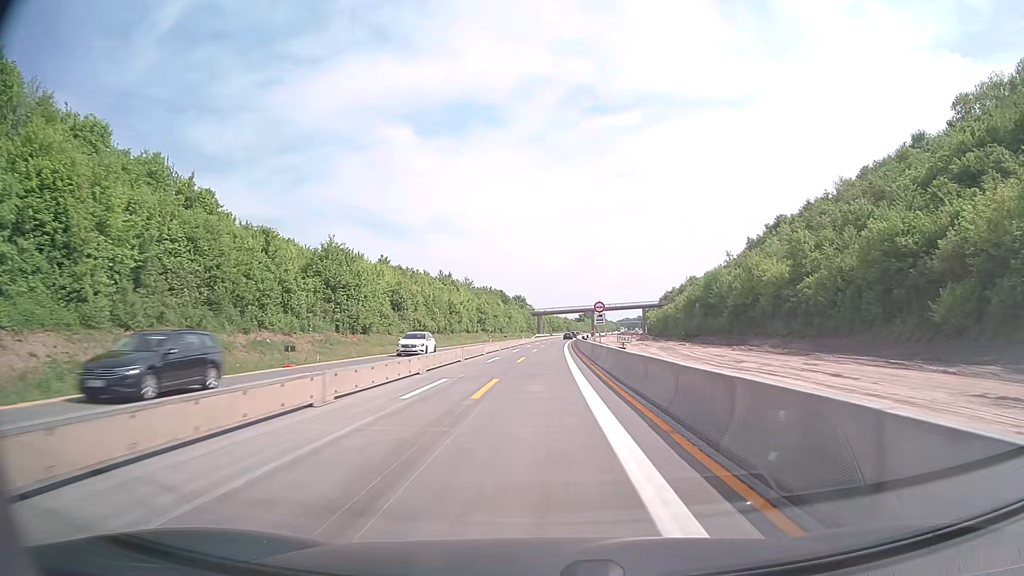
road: motorway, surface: concrete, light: Day
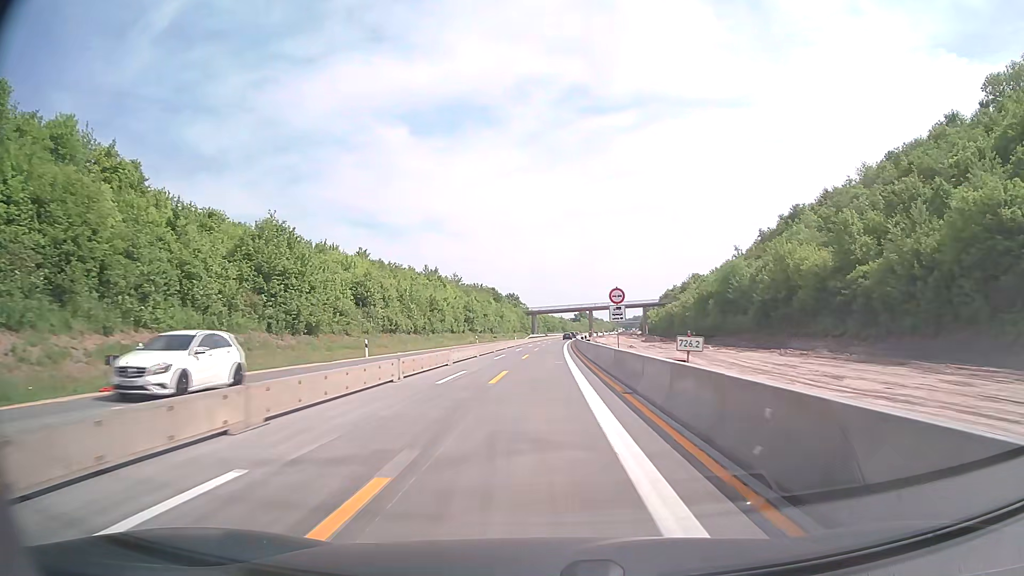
(0.0, +13.5) m; 0°
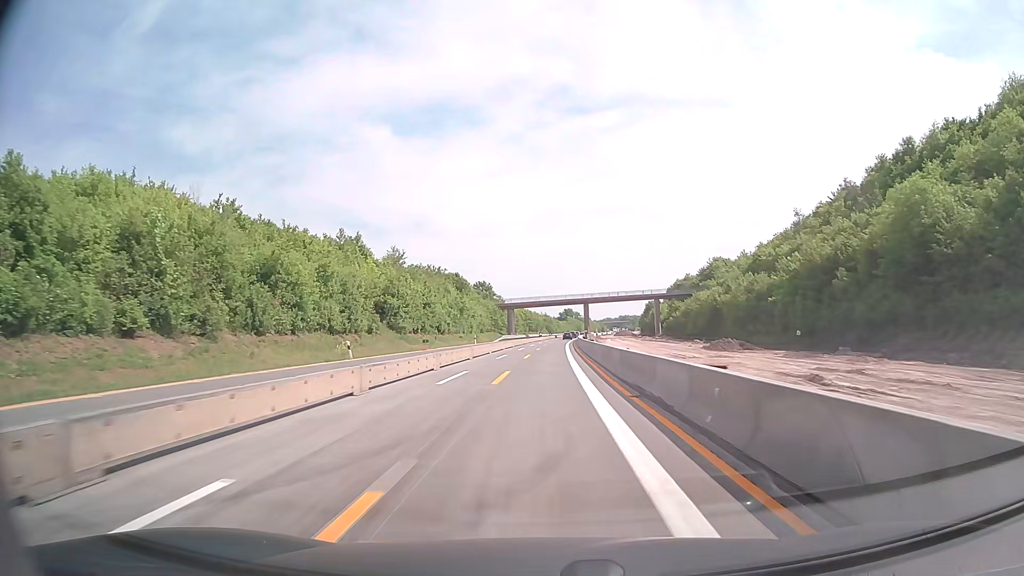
(+0.7, +54.1) m; +1°
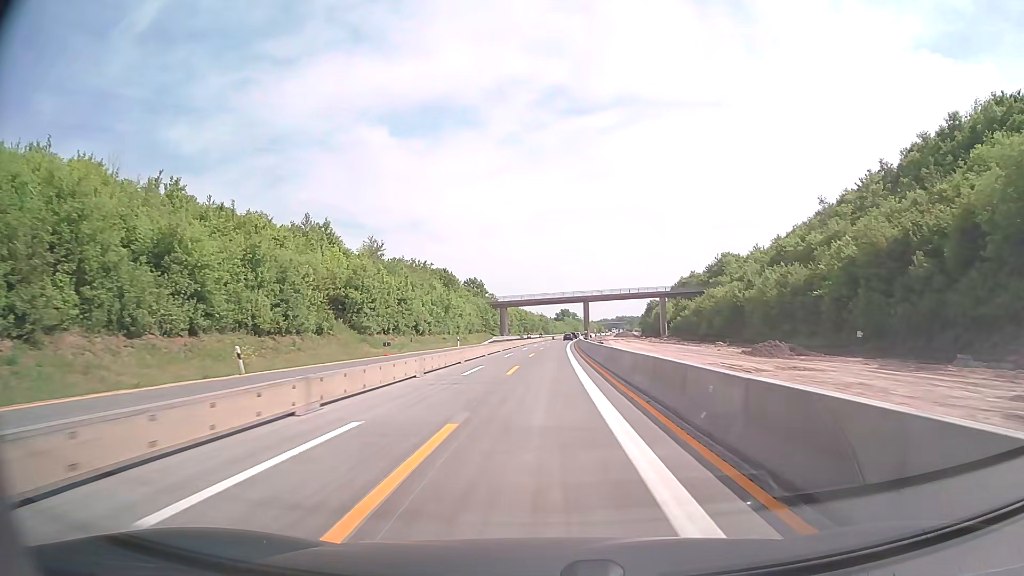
(0.0, +13.5) m; 0°
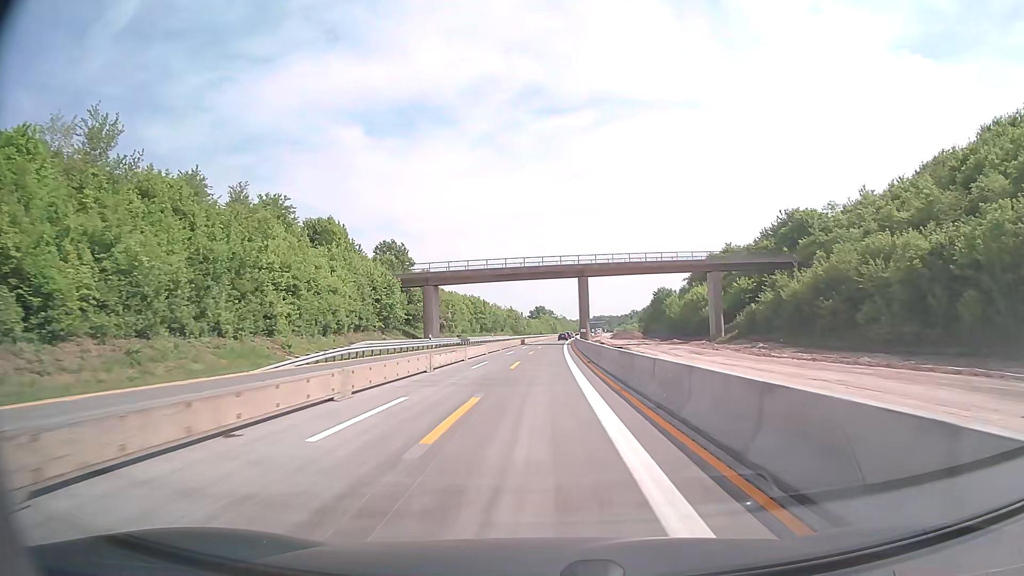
(+1.4, +67.6) m; +2°
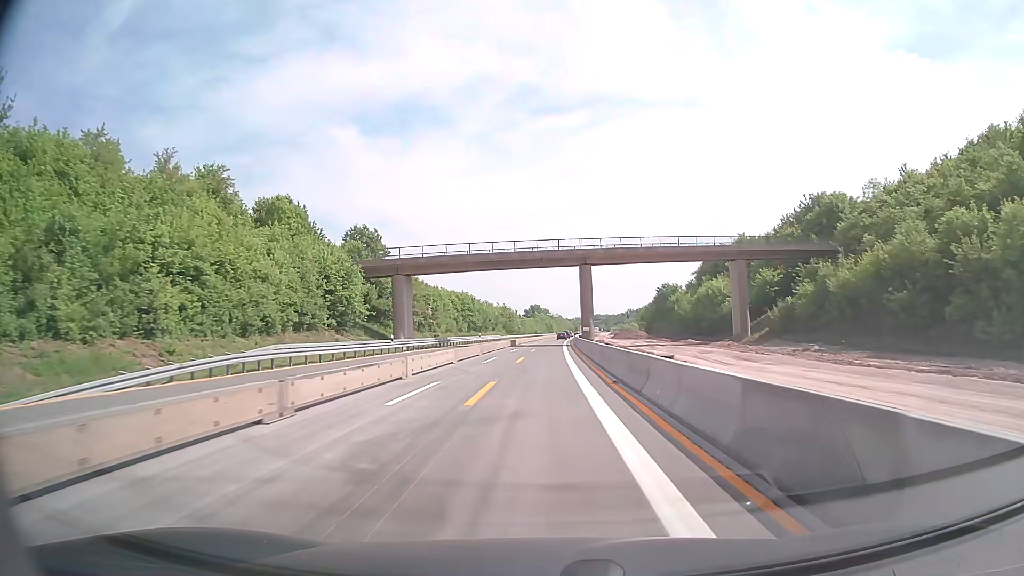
(+0.1, +13.5) m; 0°
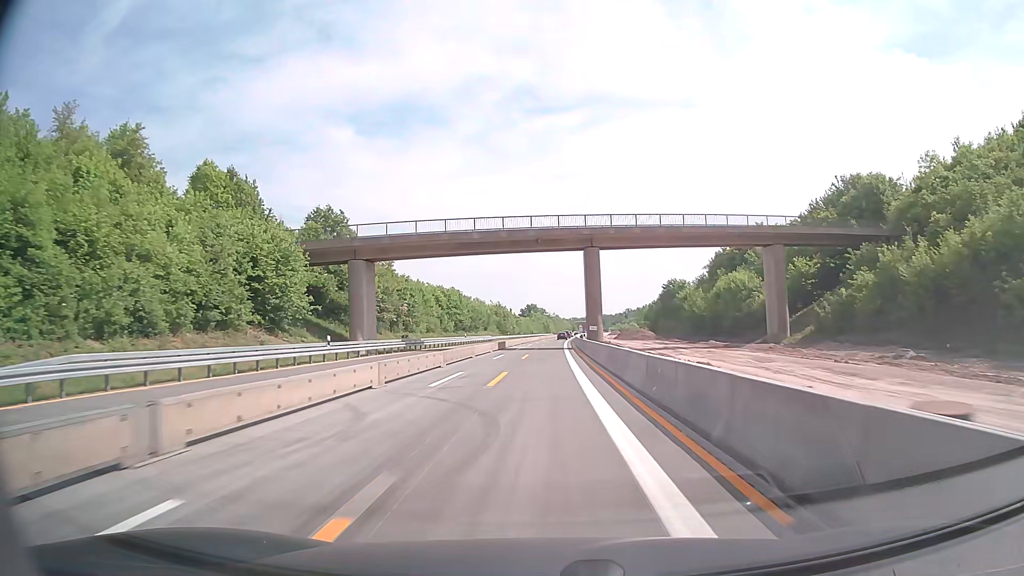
(0.0, +13.5) m; 0°
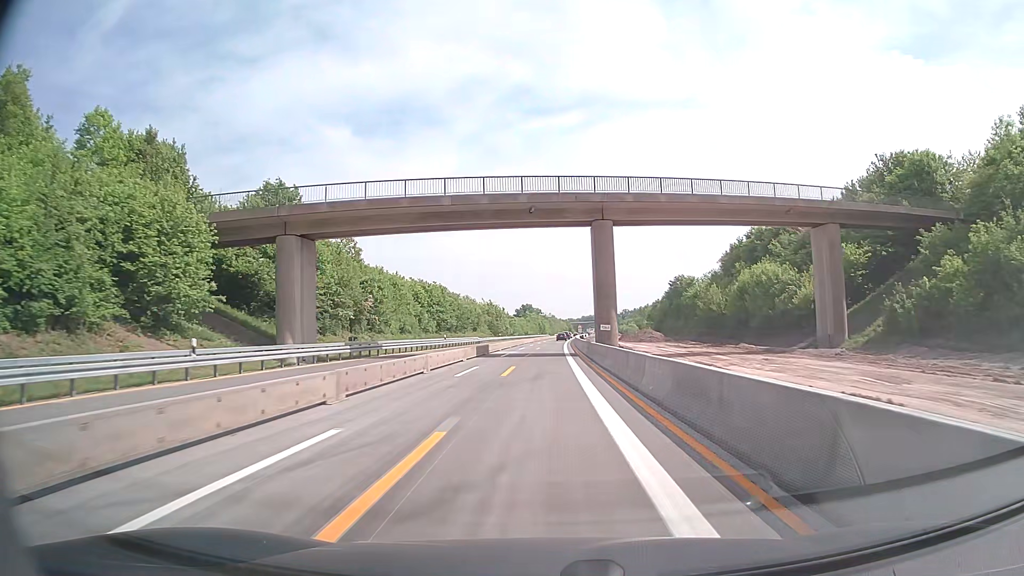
(+0.1, +13.5) m; 0°
(0, +10) (0, +20) (0, +30) (0, +40) (+1, +50) (+1, +60) (+1, +70) (+1, +80) (+2, +90) (+2, +100) m
